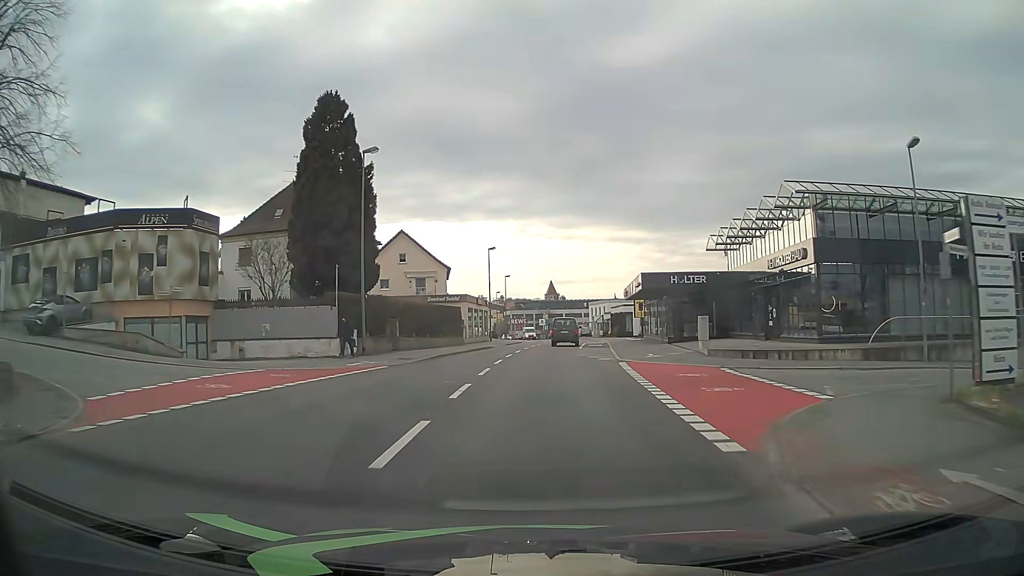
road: tertiary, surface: asphalt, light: Day
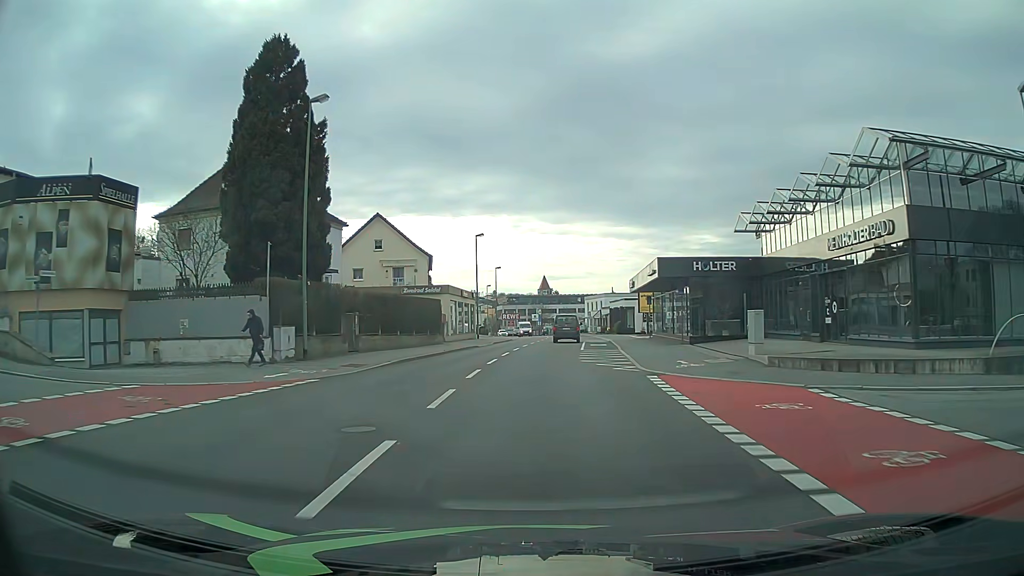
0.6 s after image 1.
(0.0, +7.6) m; 0°
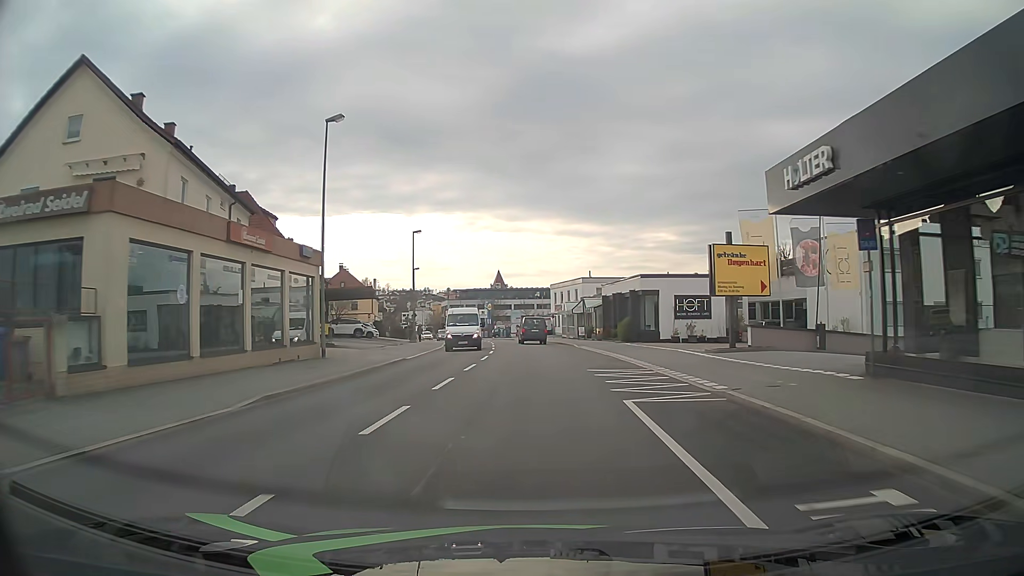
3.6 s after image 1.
(+1.3, +38.4) m; +4°
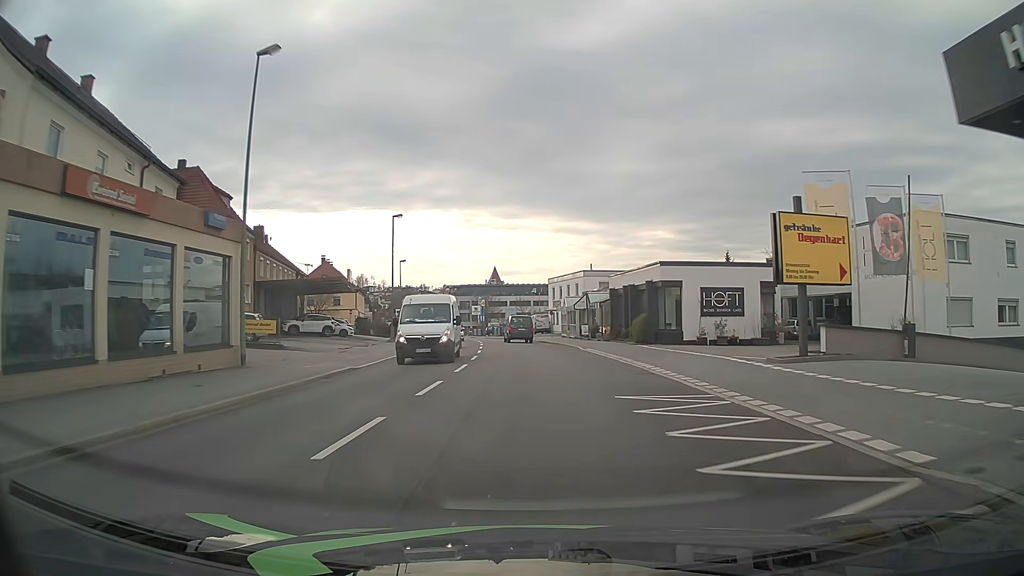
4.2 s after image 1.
(0.0, +7.7) m; 0°
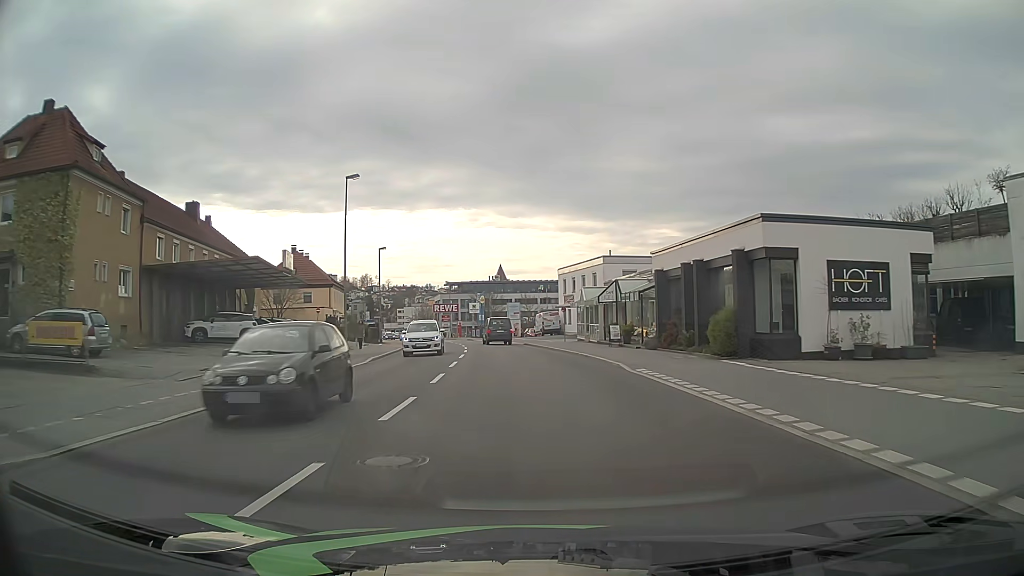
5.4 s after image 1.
(0.0, +15.3) m; 0°
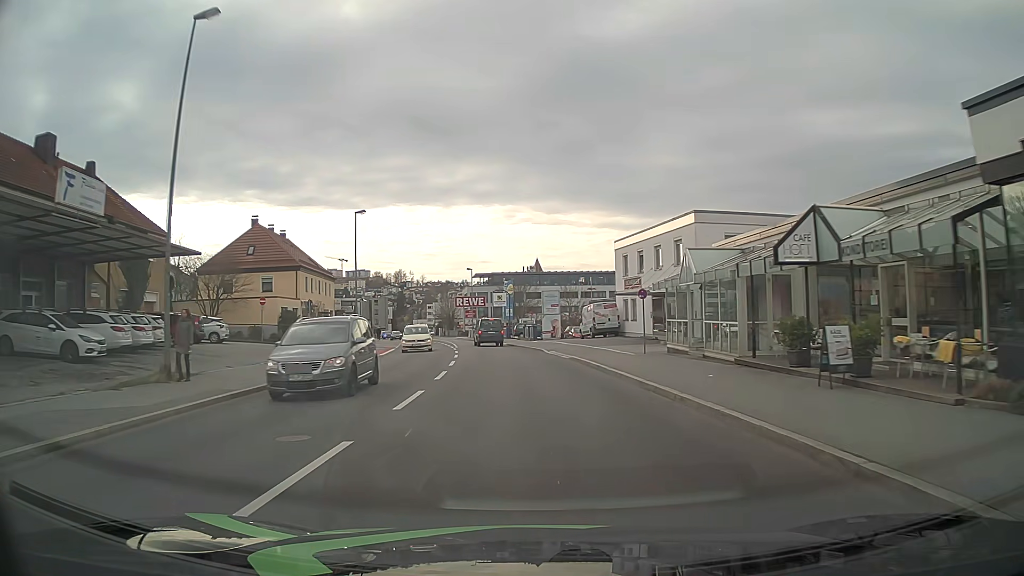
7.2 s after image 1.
(-0.7, +23.0) m; -3°
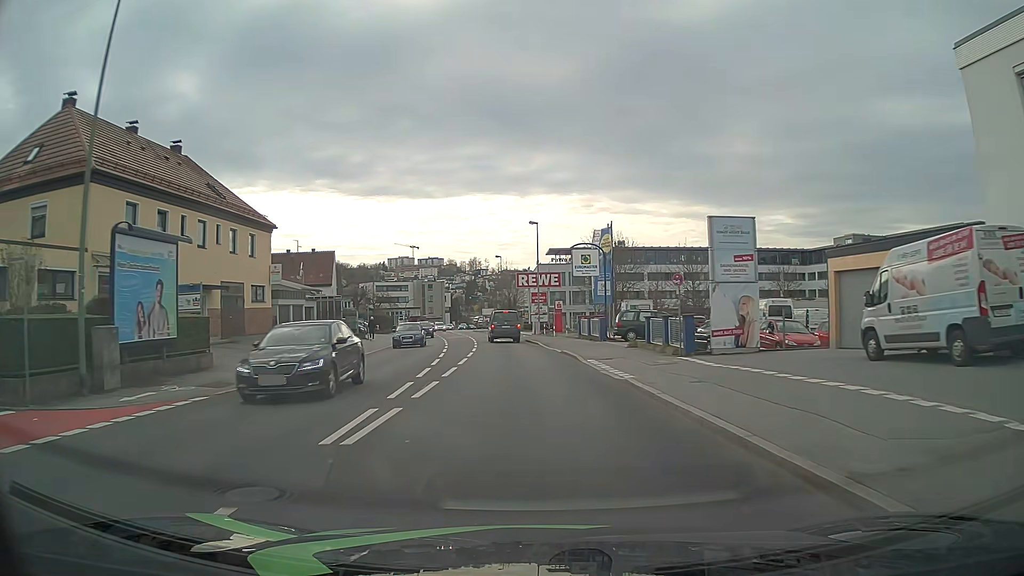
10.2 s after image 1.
(-2.3, +38.3) m; -7°
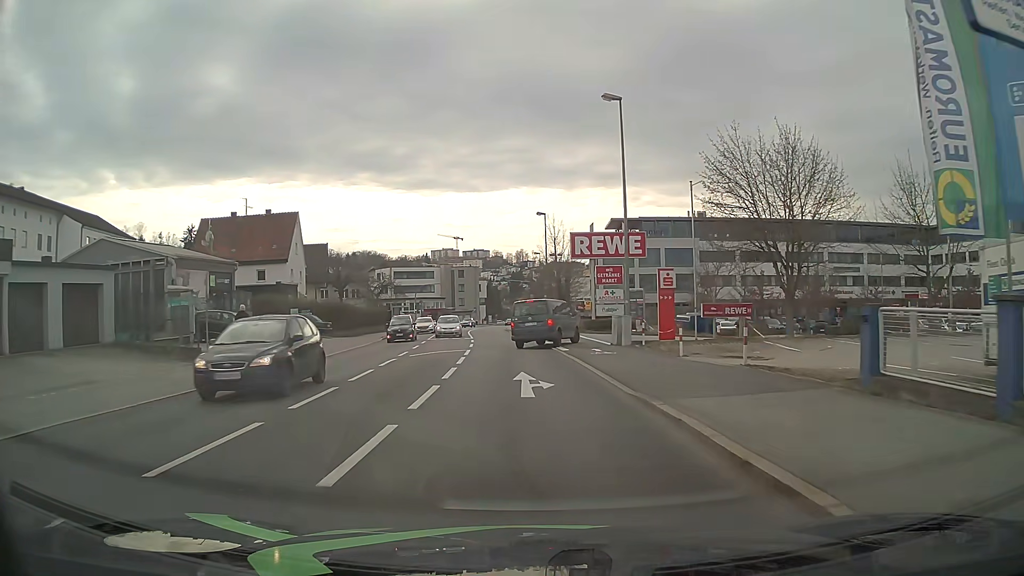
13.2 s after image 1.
(-1.2, +33.6) m; -4°
(0, +10) (0, +20) (-1, +30) (-2, +40) (-3, +50) (-4, +60) (-5, +70) (-5, +80) (-5, +90) (-5, +100) m
